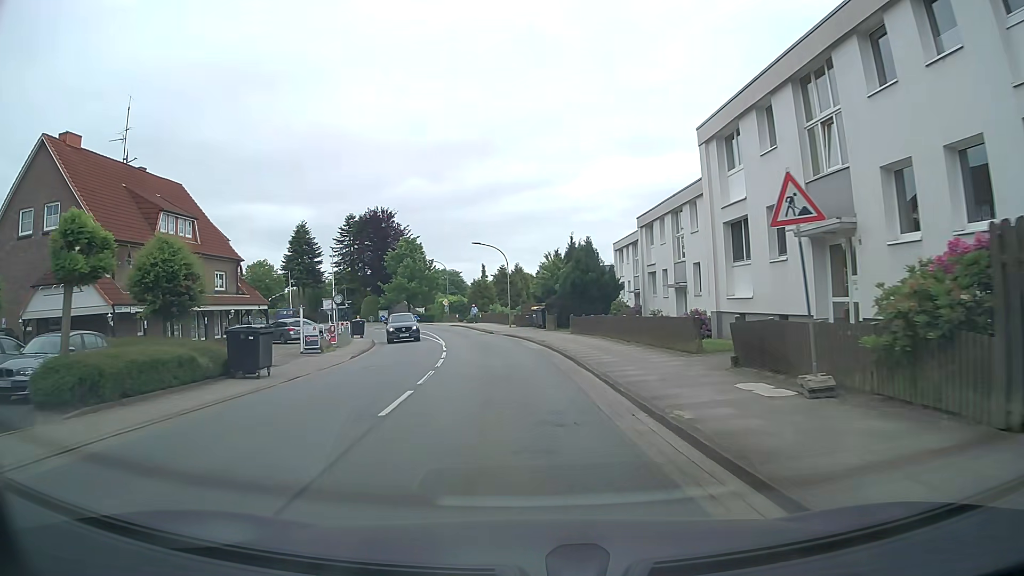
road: tertiary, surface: asphalt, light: Day
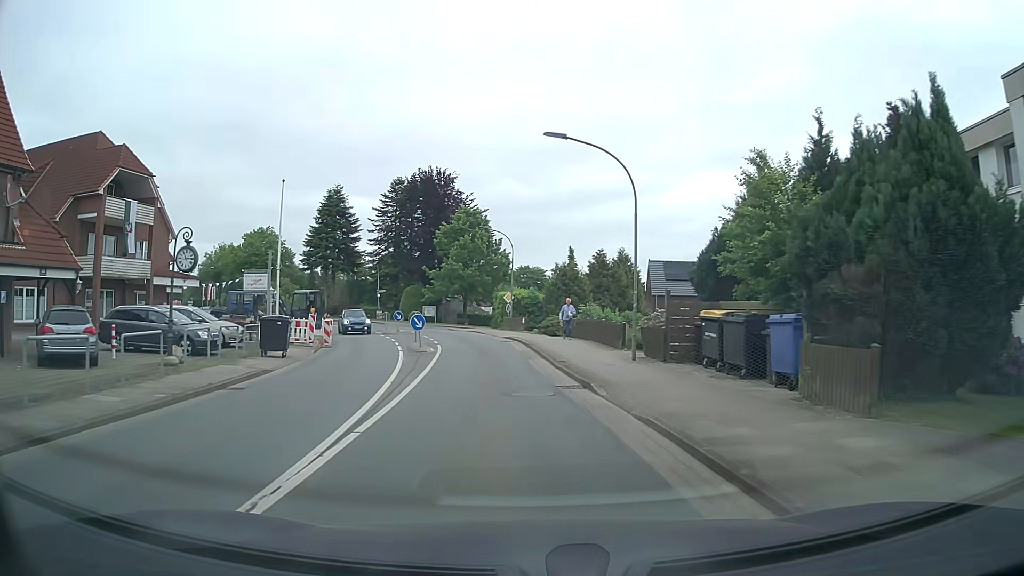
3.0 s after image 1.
(-1.5, +28.7) m; -7°
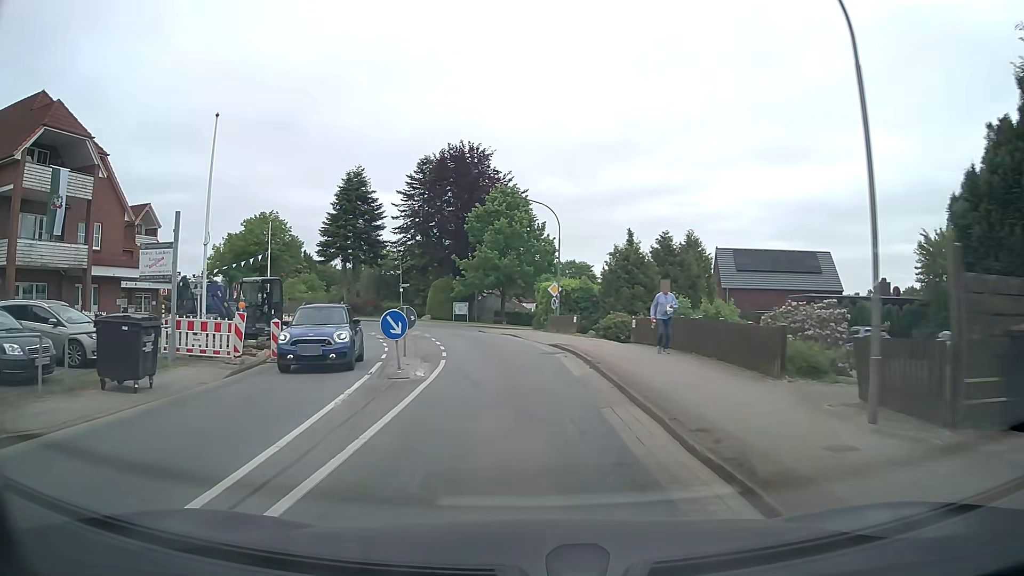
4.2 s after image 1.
(-0.2, +10.9) m; -3°
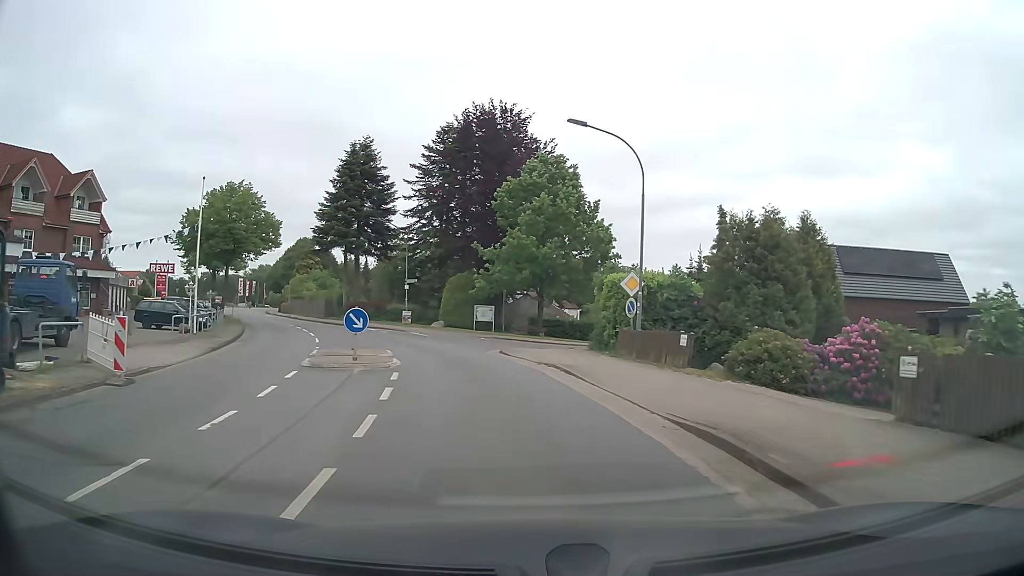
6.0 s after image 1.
(-0.6, +15.4) m; -3°
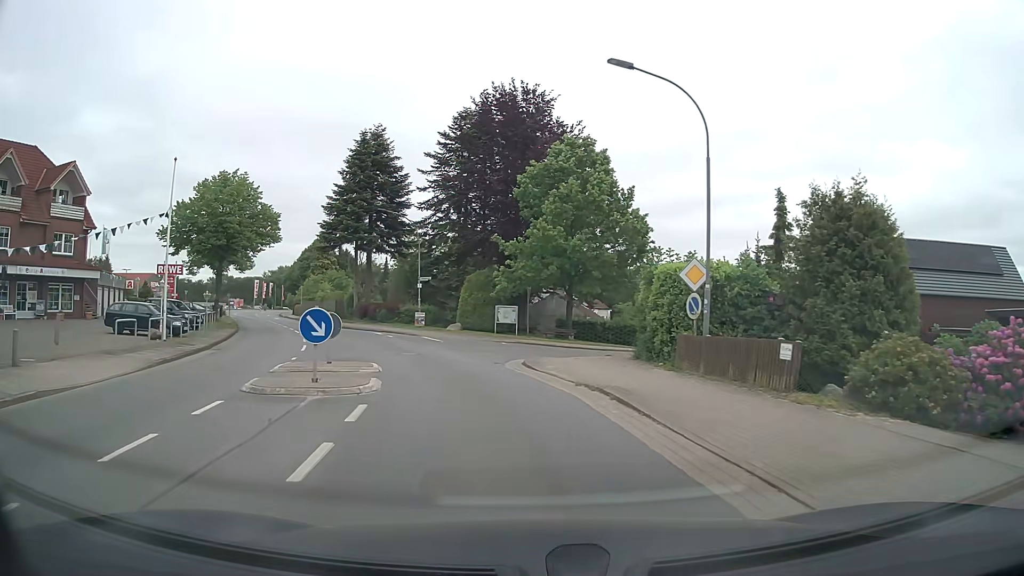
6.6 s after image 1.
(-0.1, +5.1) m; -2°
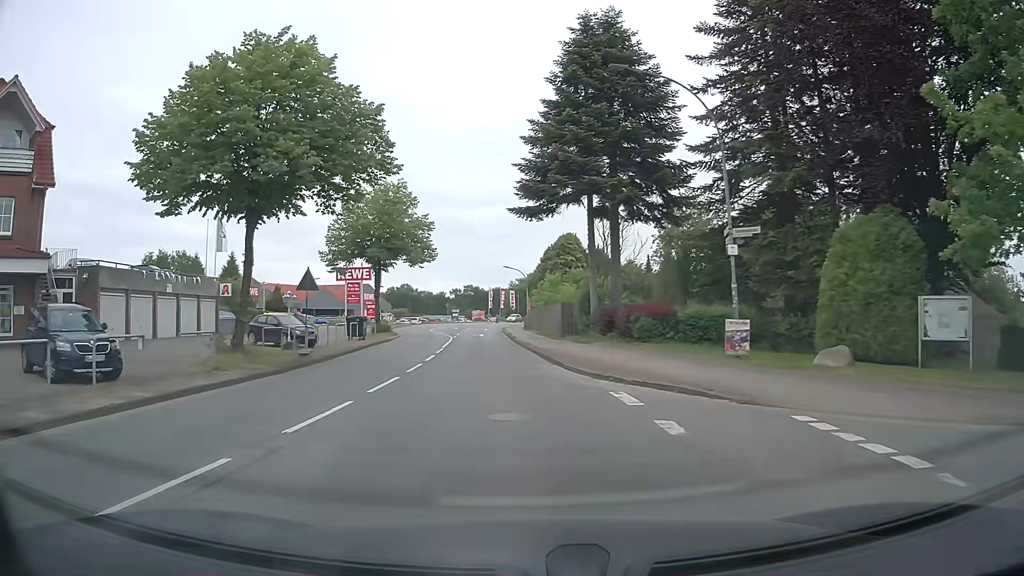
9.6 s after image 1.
(-4.9, +26.2) m; -22°
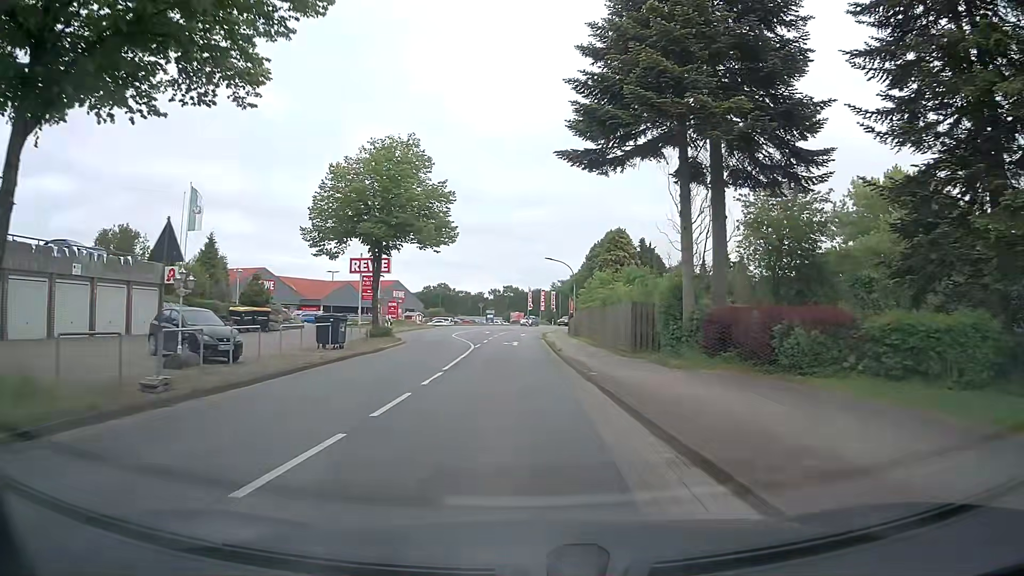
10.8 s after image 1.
(-0.5, +12.1) m; -5°
